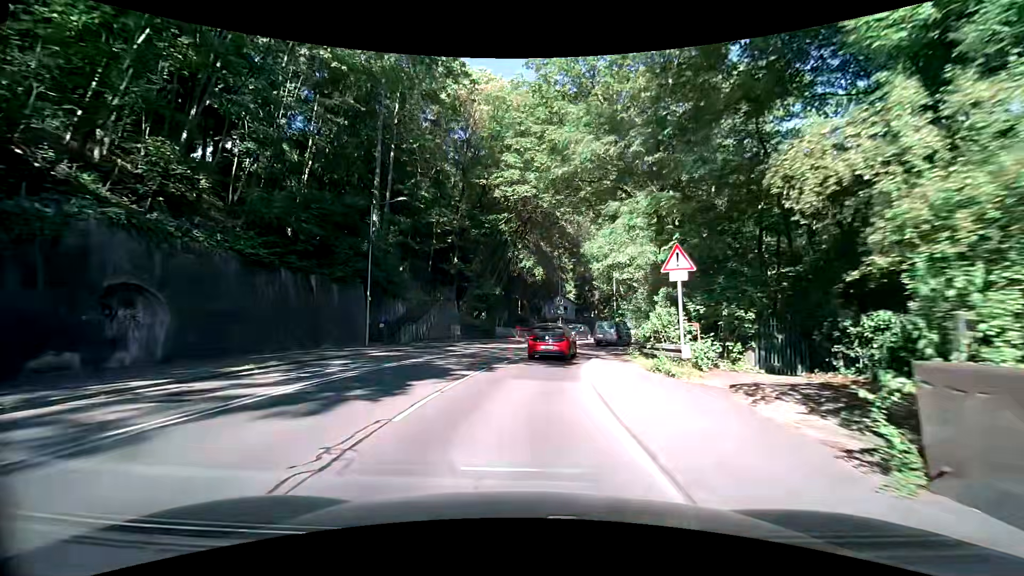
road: secondary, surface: asphalt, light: Day
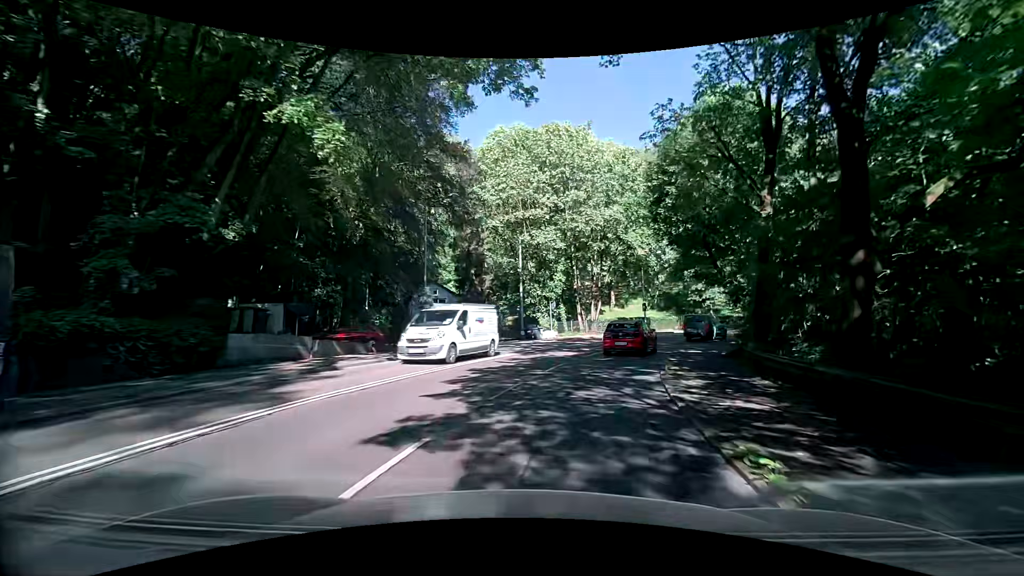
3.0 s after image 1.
(+1.6, +27.9) m; +11°
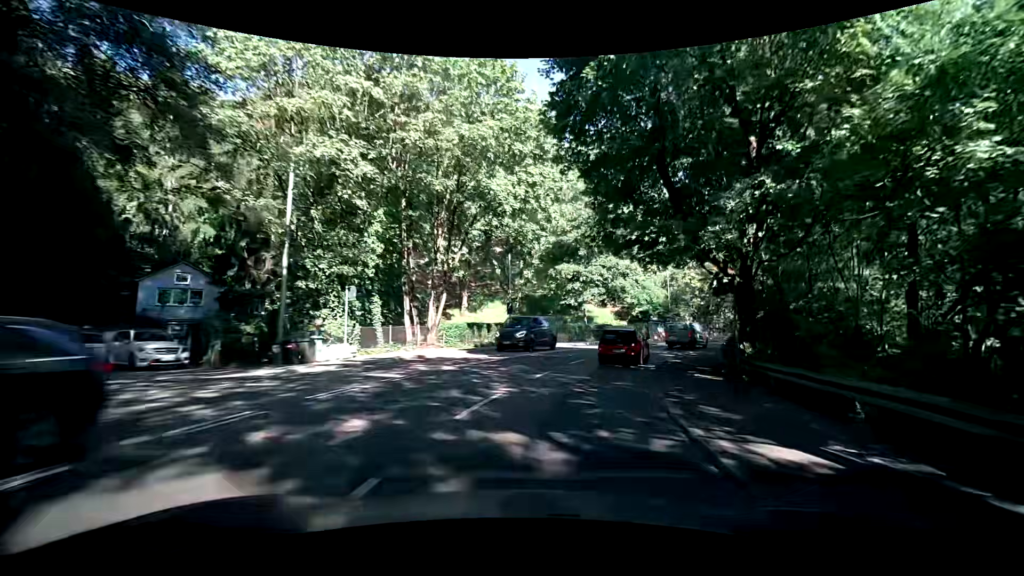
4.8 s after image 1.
(+2.9, +18.9) m; +18°
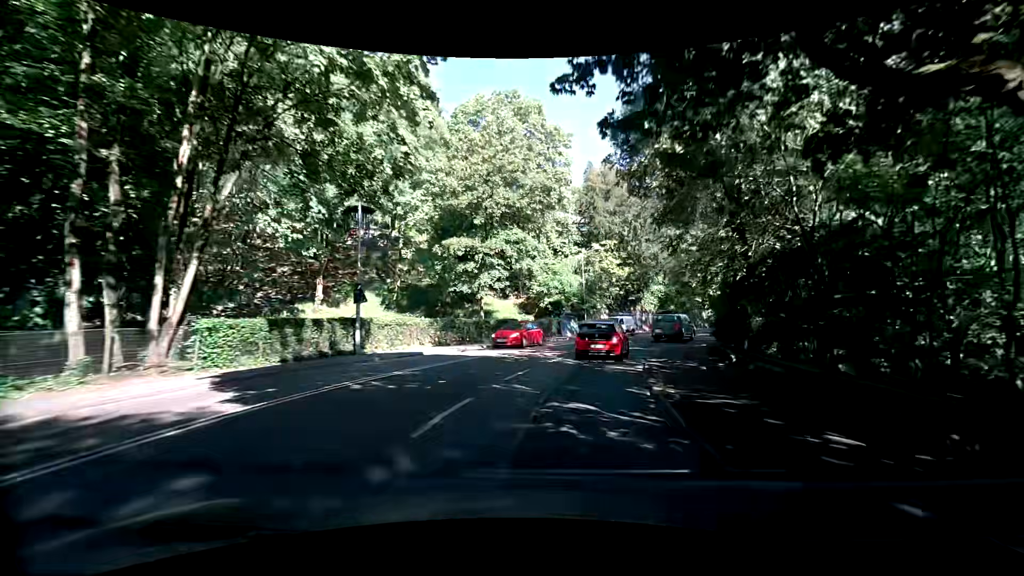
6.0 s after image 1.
(+1.1, +13.3) m; +11°
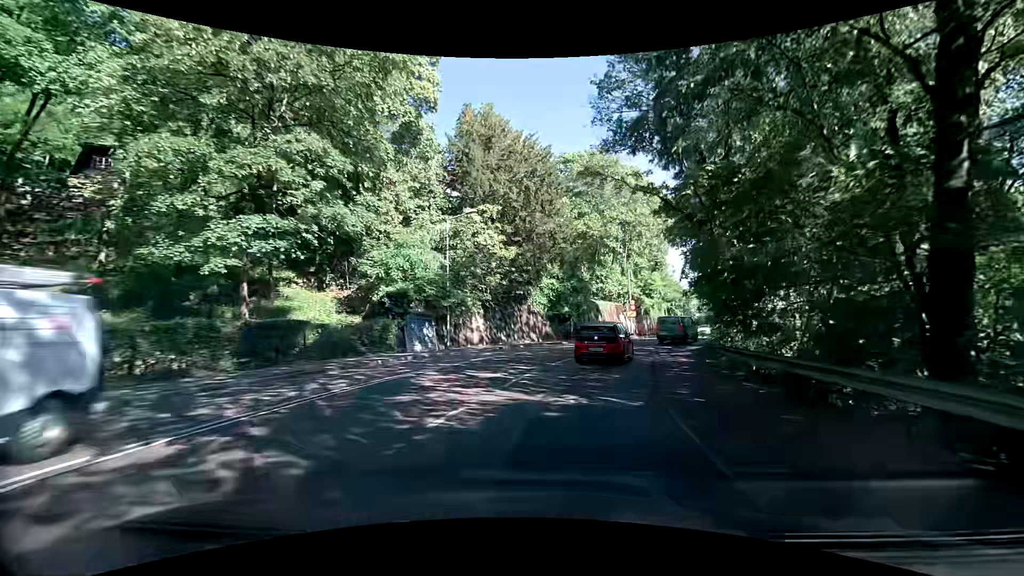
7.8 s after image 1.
(+2.3, +18.2) m; +14°
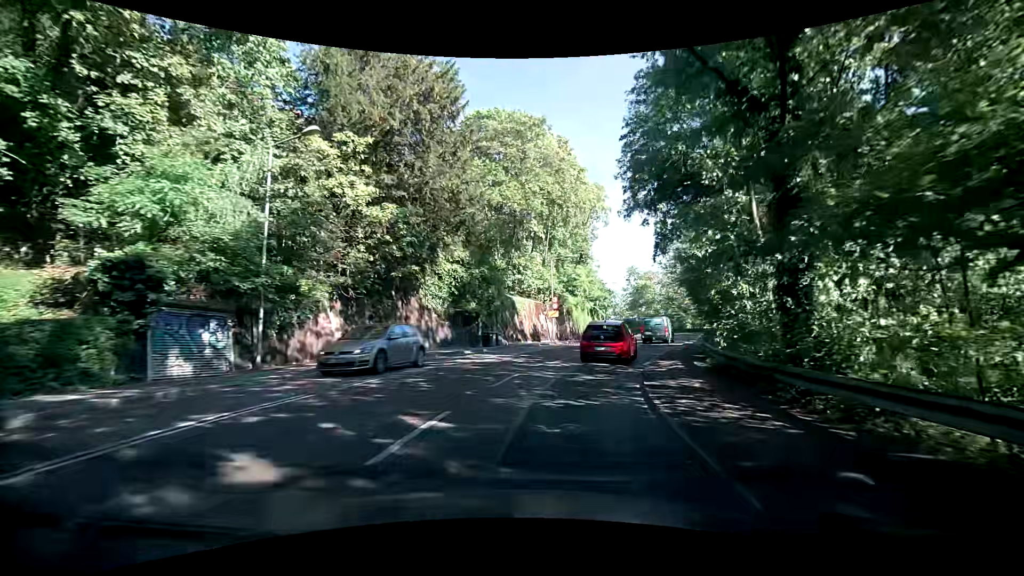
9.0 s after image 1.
(+1.2, +12.1) m; +11°
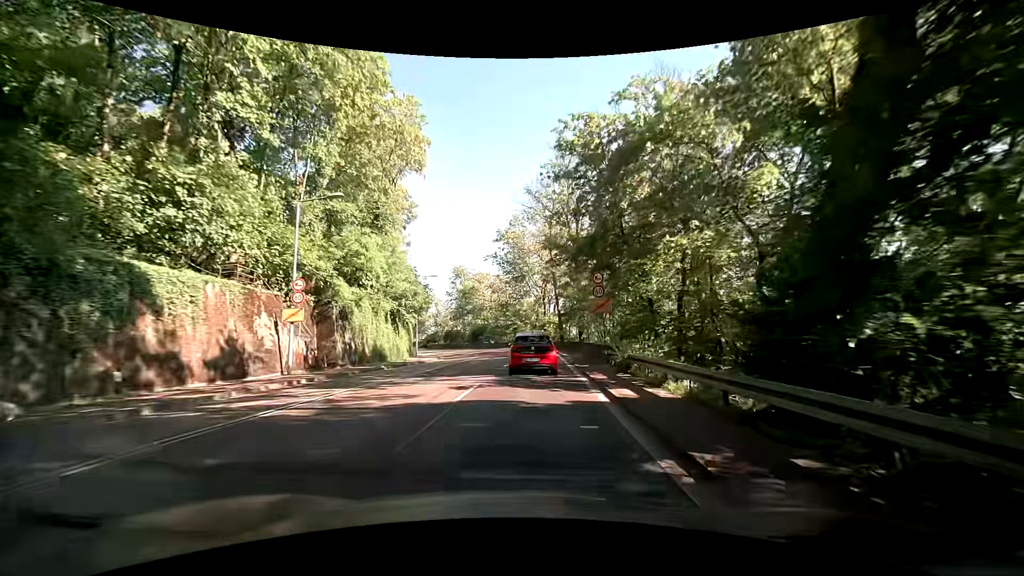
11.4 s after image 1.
(+4.7, +24.8) m; +21°
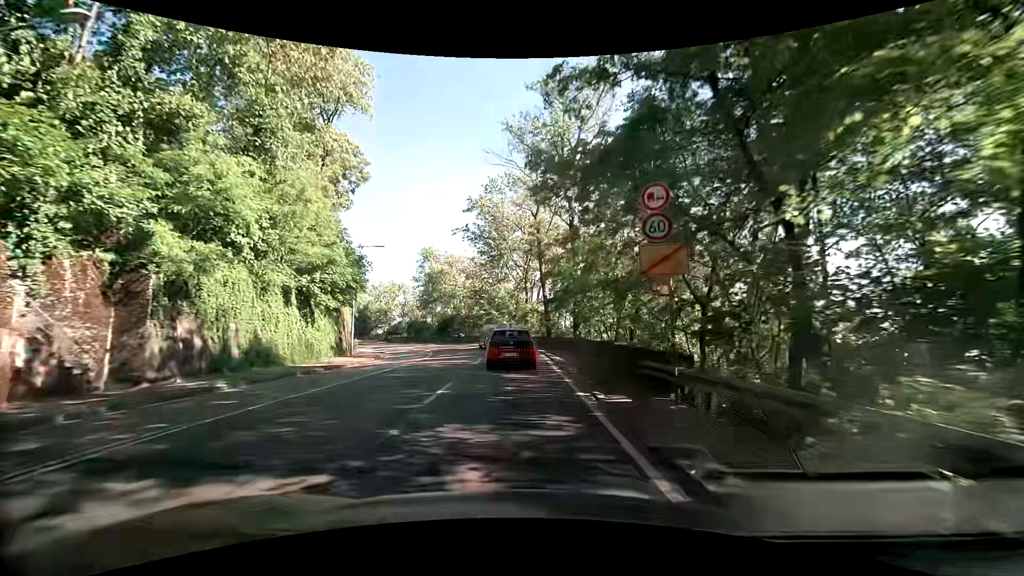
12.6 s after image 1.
(+0.3, +13.1) m; +3°
(0, +10) (0, +20) (-1, +30) (-3, +40) (-6, +49) (-10, +59) (-15, +67) (-21, +75) (-28, +82) (-36, +89) m
